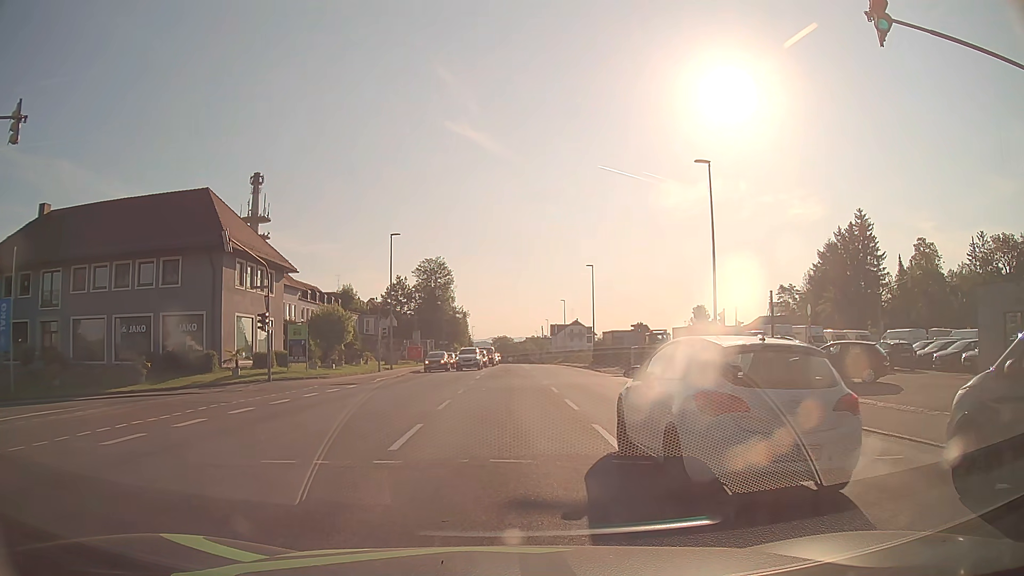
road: tertiary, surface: asphalt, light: Day
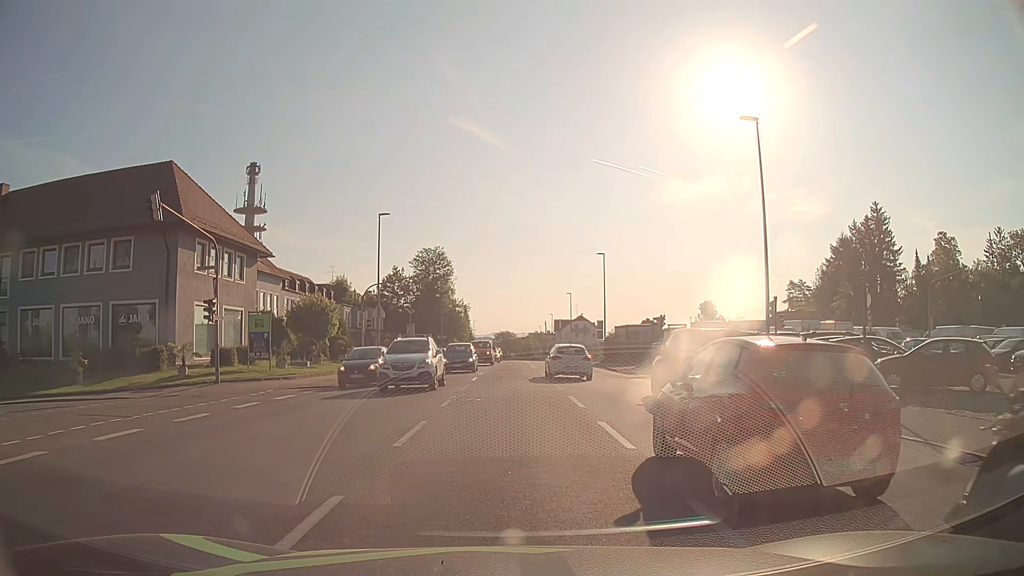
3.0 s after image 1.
(+0.1, +6.3) m; +2°
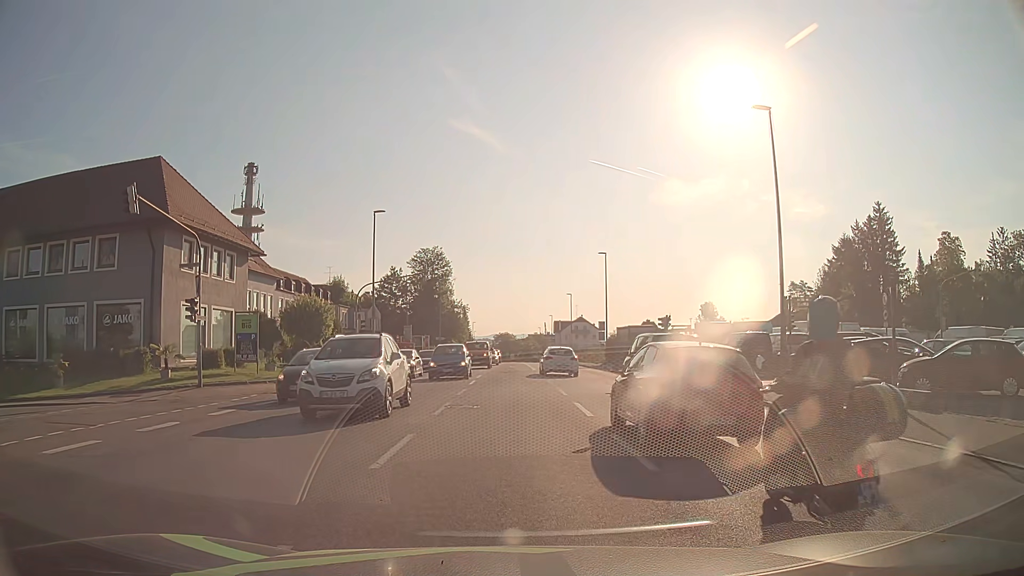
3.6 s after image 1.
(0.0, +1.5) m; -1°
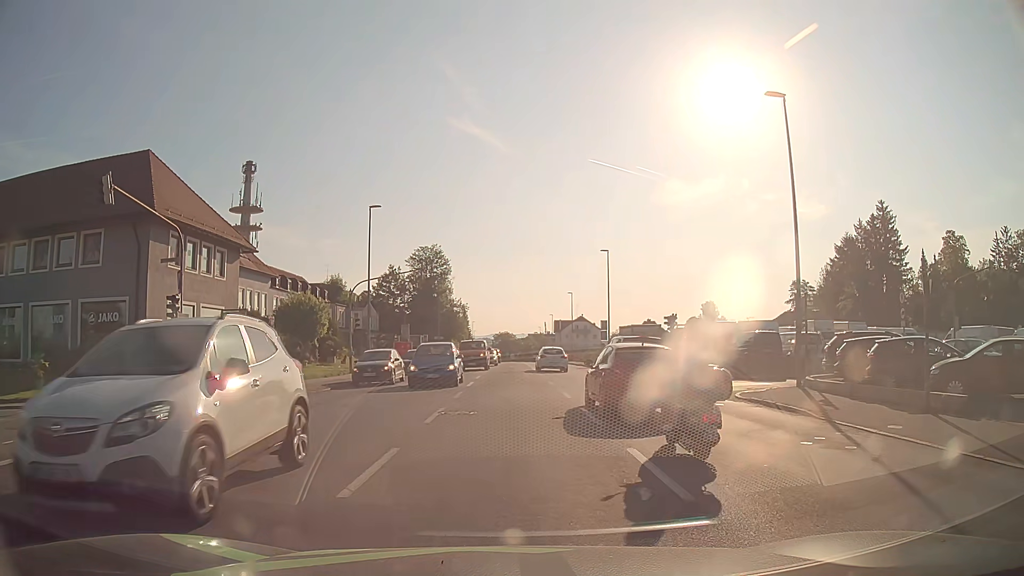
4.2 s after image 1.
(0.0, +1.4) m; 0°
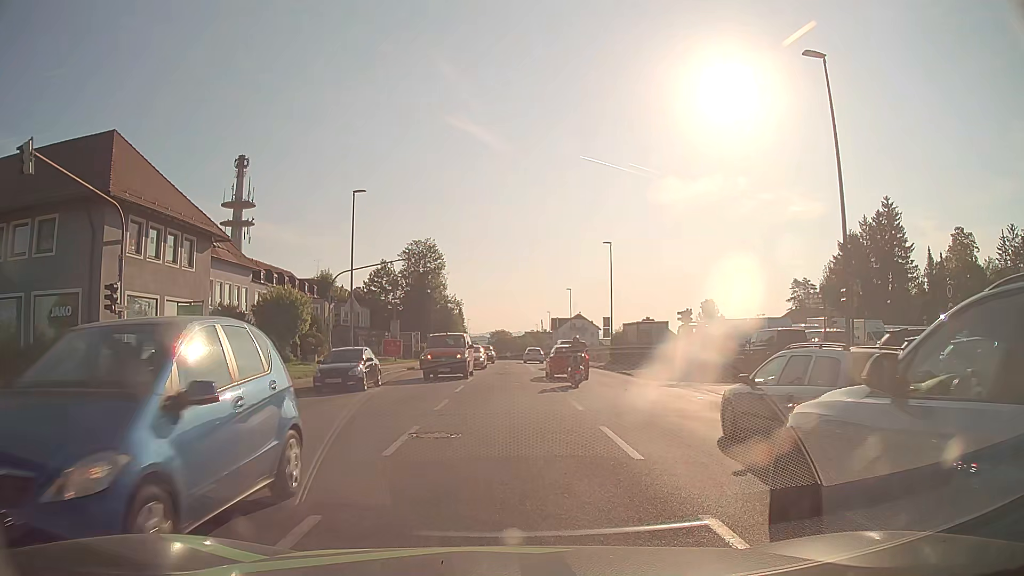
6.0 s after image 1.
(0.0, +3.6) m; 0°
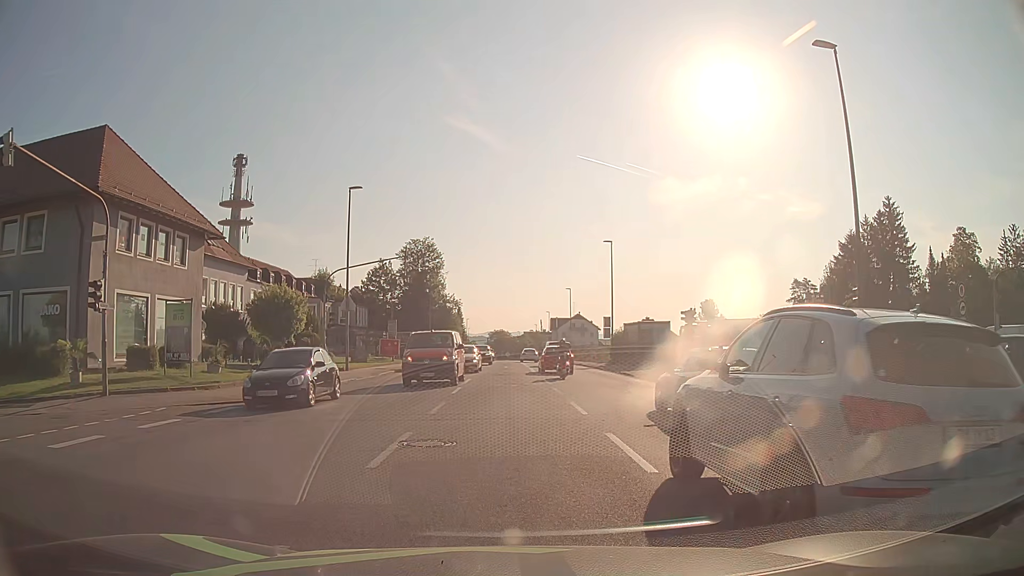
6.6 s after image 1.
(0.0, +0.8) m; -1°
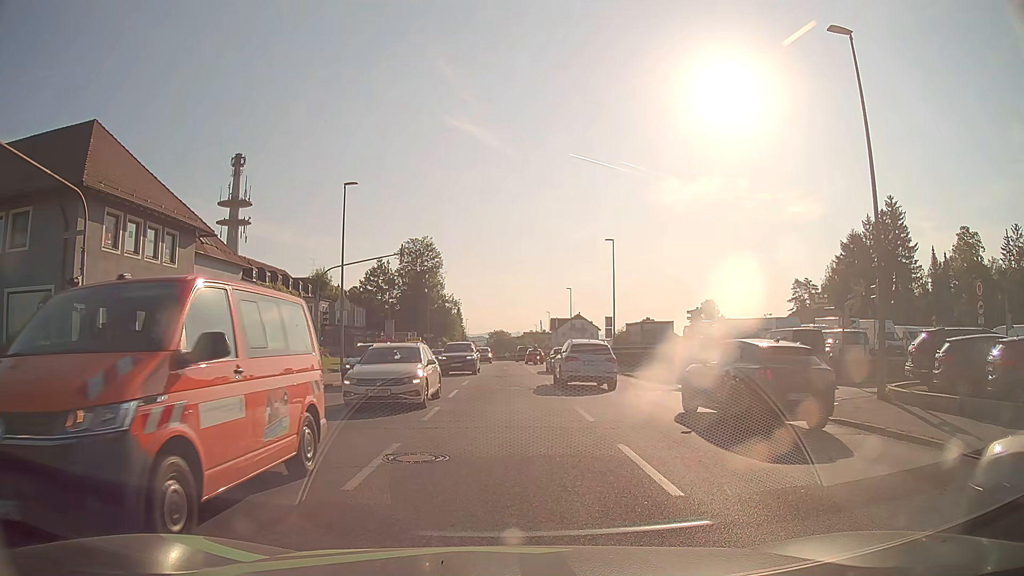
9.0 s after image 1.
(0.0, +1.1) m; 0°
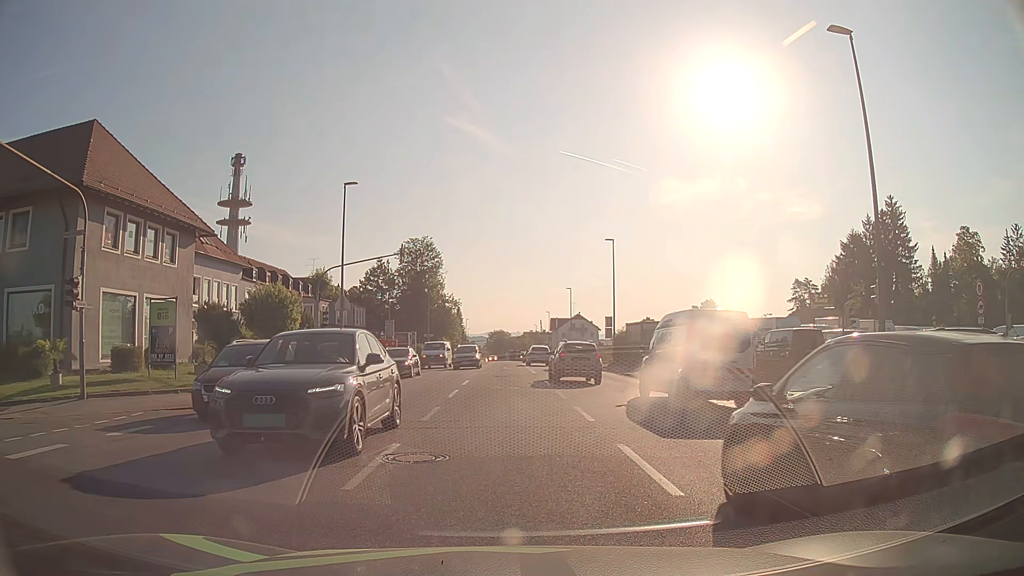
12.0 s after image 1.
(0.0, 0.0) m; 0°
